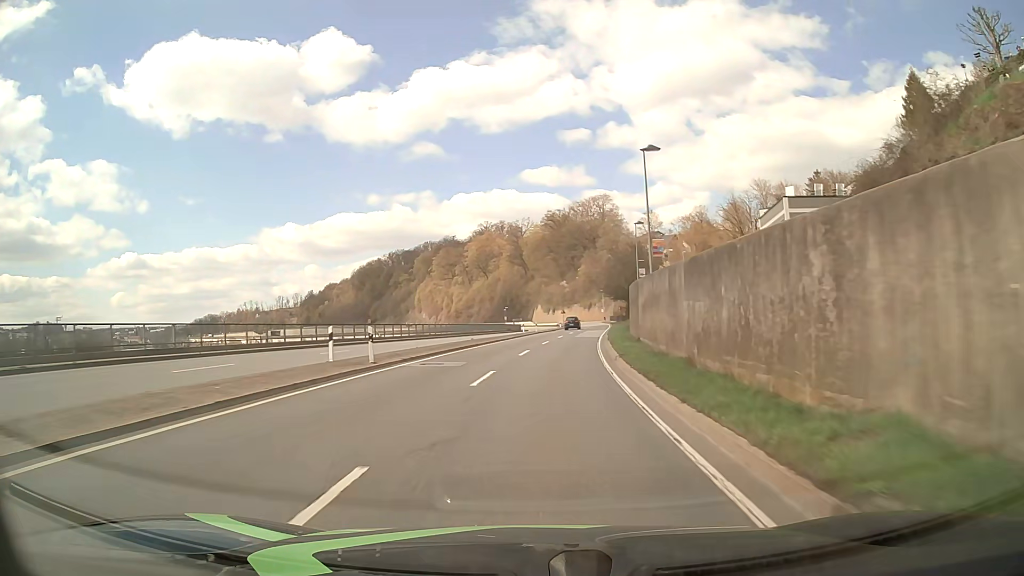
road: primary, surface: asphalt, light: Day
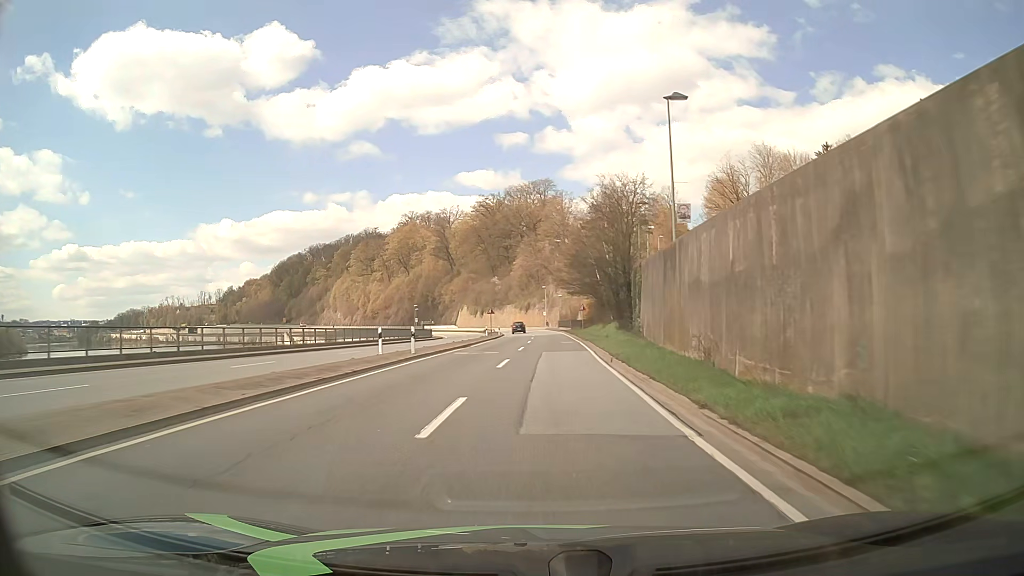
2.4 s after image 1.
(+2.3, +42.8) m; +6°
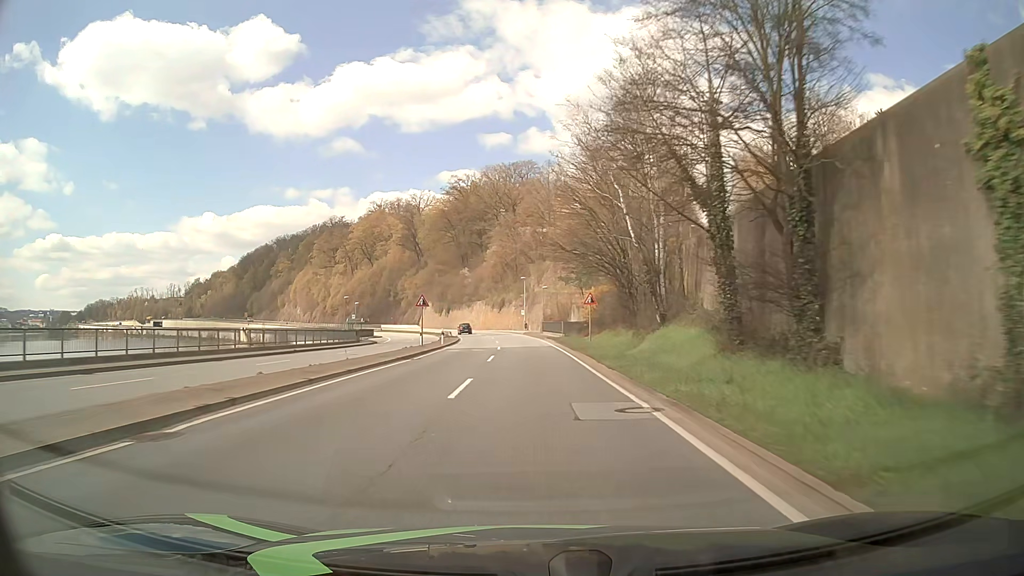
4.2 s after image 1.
(+0.8, +32.2) m; +1°
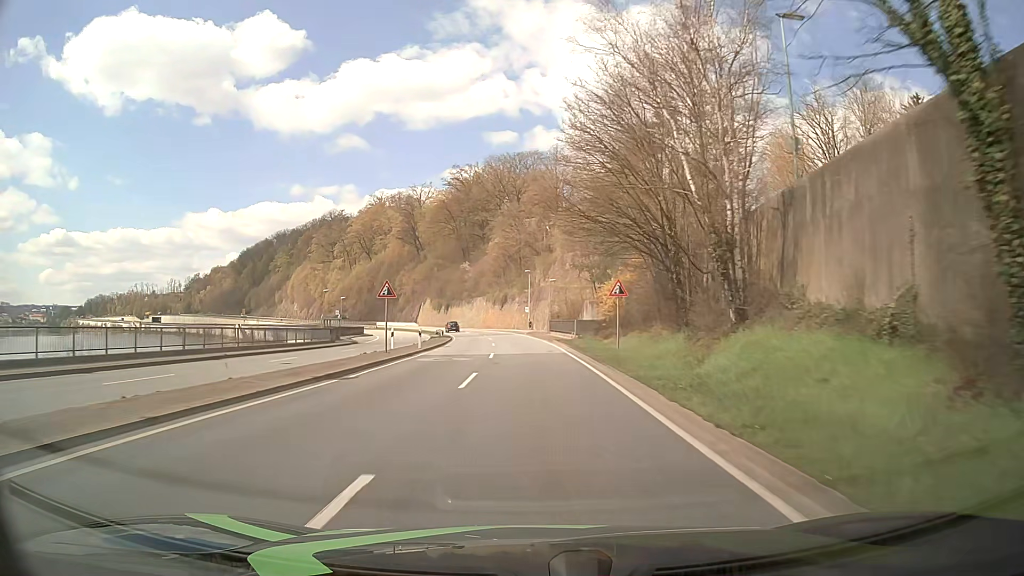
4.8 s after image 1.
(0.0, +10.7) m; 0°
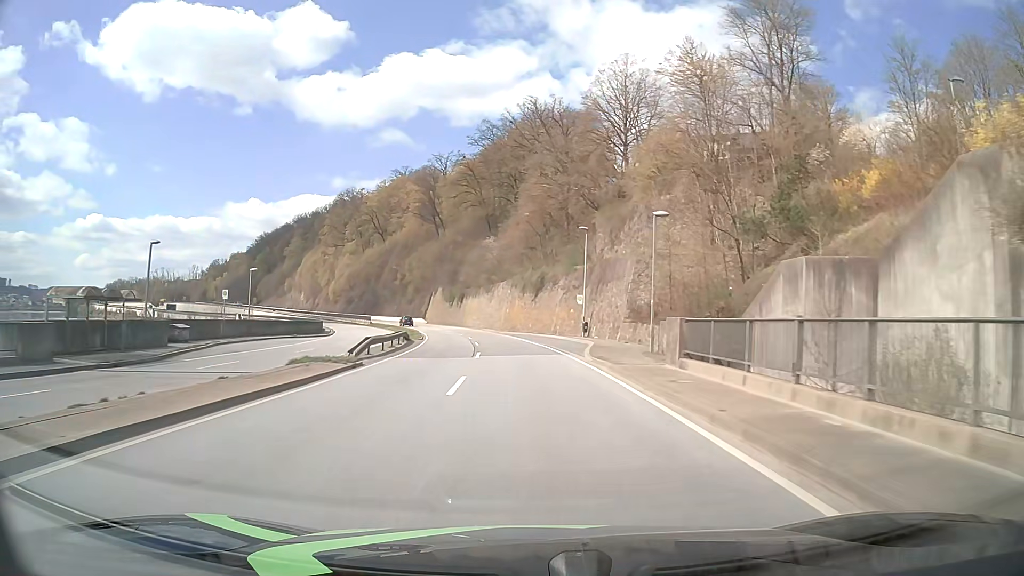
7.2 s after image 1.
(-1.1, +42.9) m; -4°
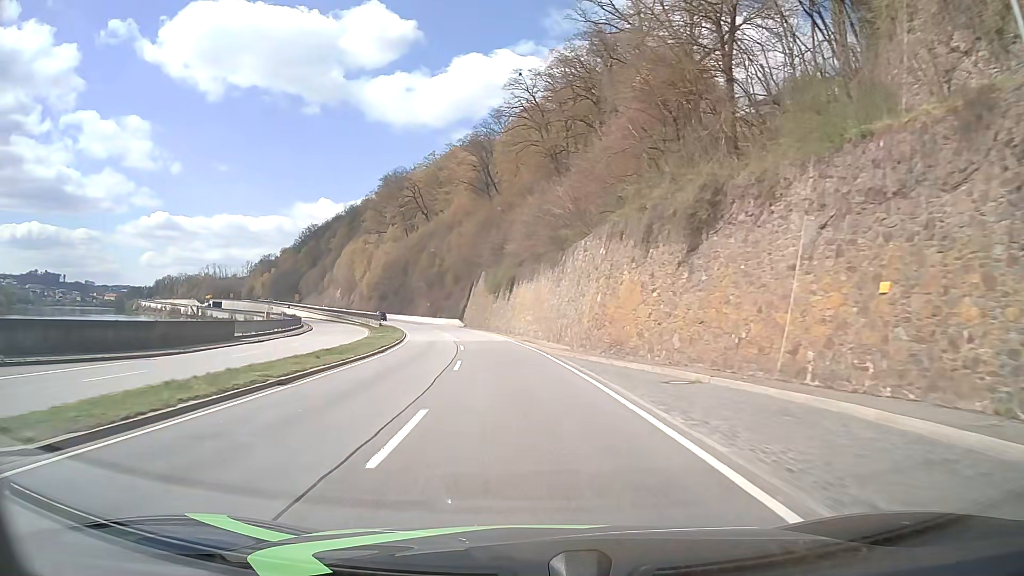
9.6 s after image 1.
(-2.1, +42.8) m; -6°
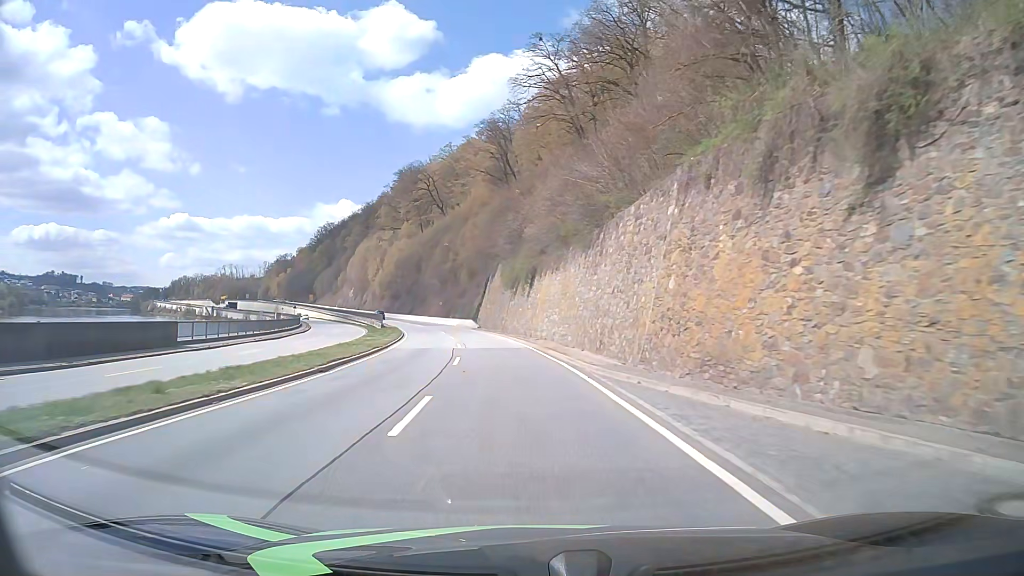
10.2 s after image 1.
(-0.2, +10.7) m; -2°
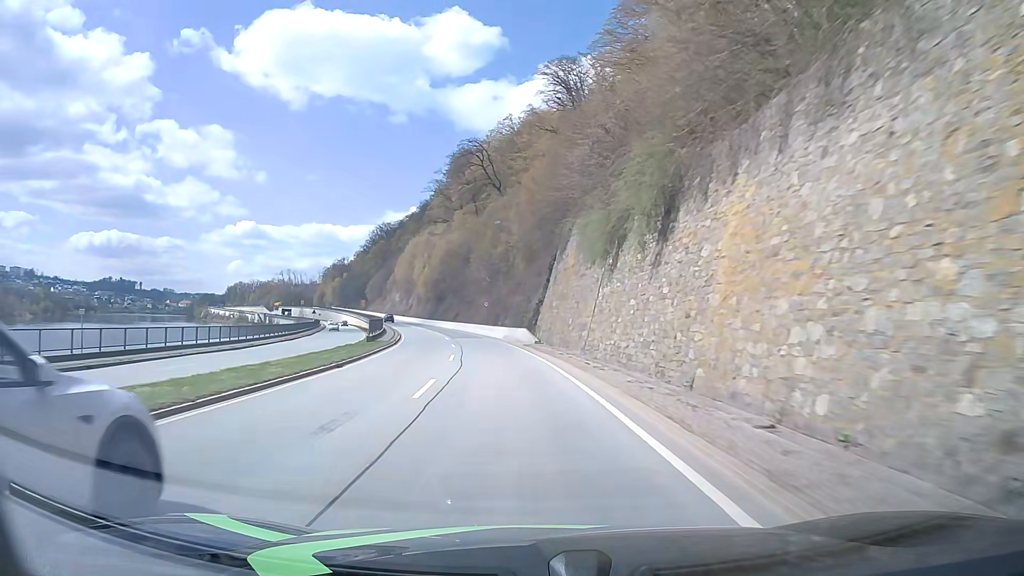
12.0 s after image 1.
(-1.6, +32.1) m; -6°
(0, +10) (-1, +20) (-2, +30) (-3, +40) (-4, +50) (-6, +60) (-8, +69) (-10, +79) (-13, +89) (-15, +98) m
